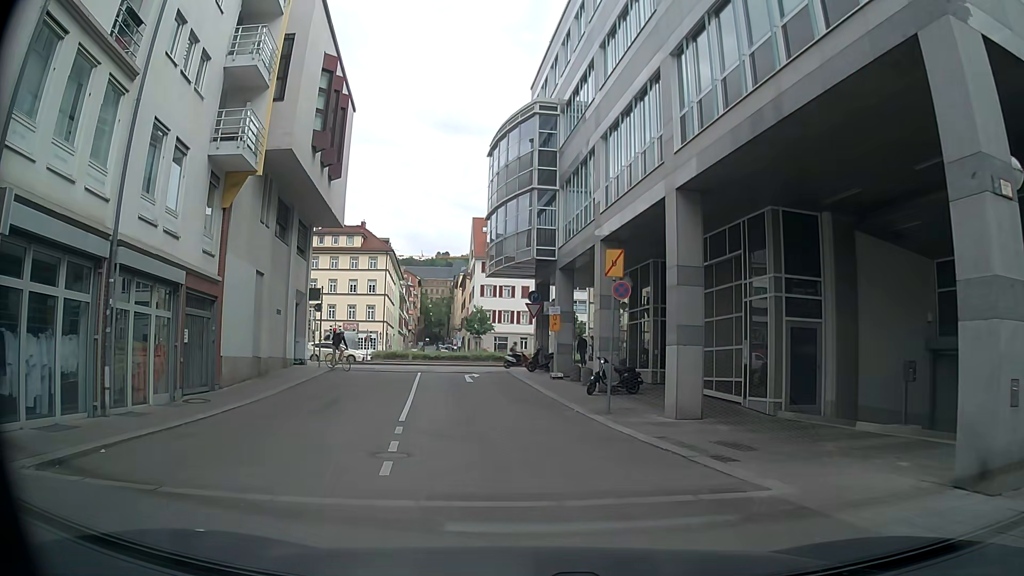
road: residential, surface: asphalt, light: Day
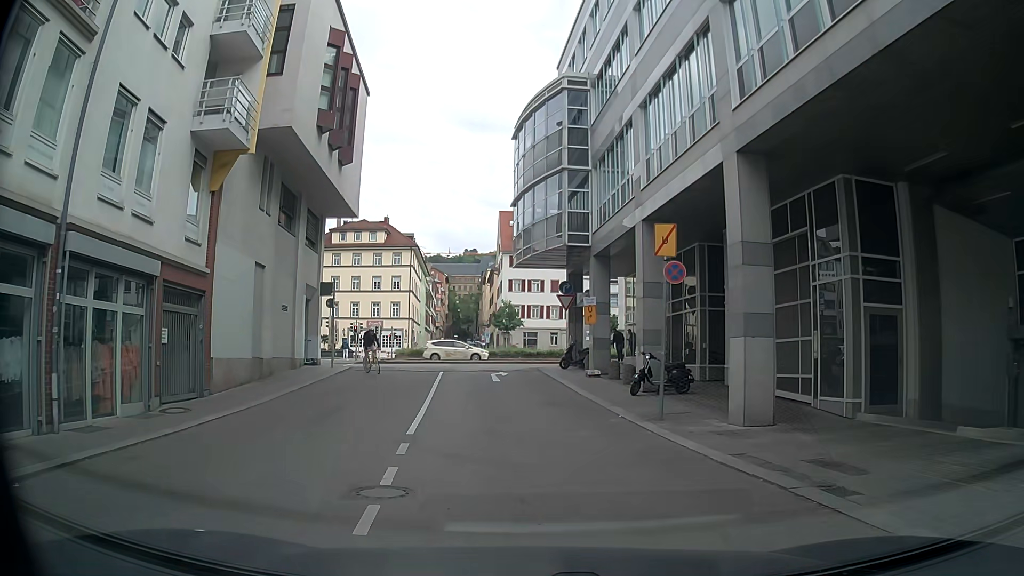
(0.0, +2.7) m; -1°
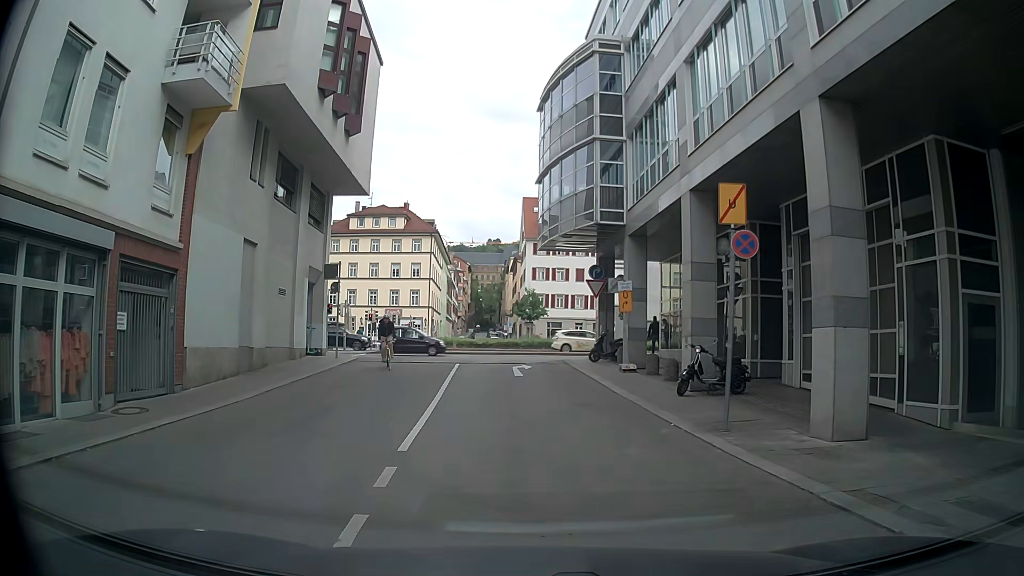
(-0.1, +2.8) m; -2°
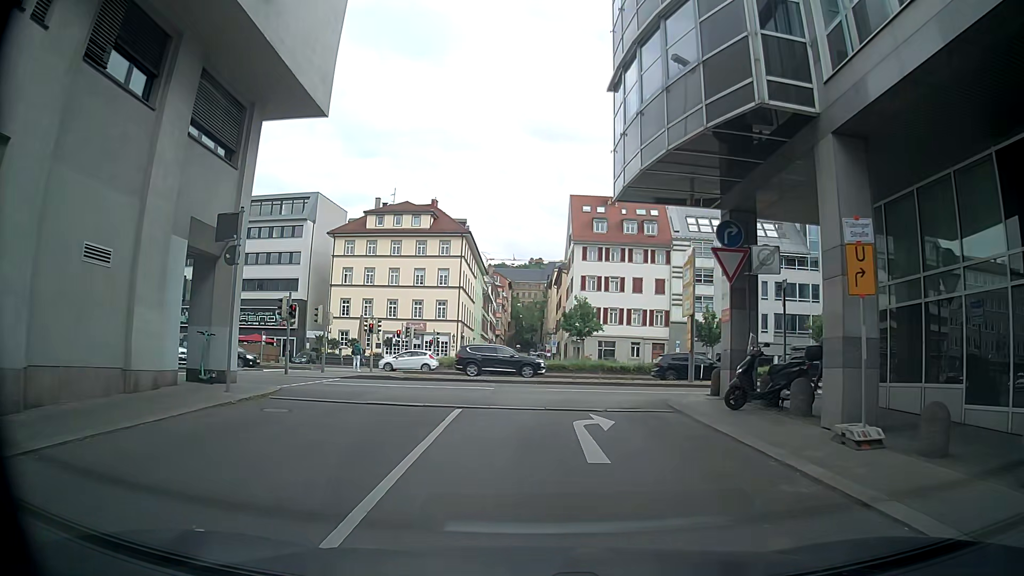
(-0.9, +12.9) m; -5°
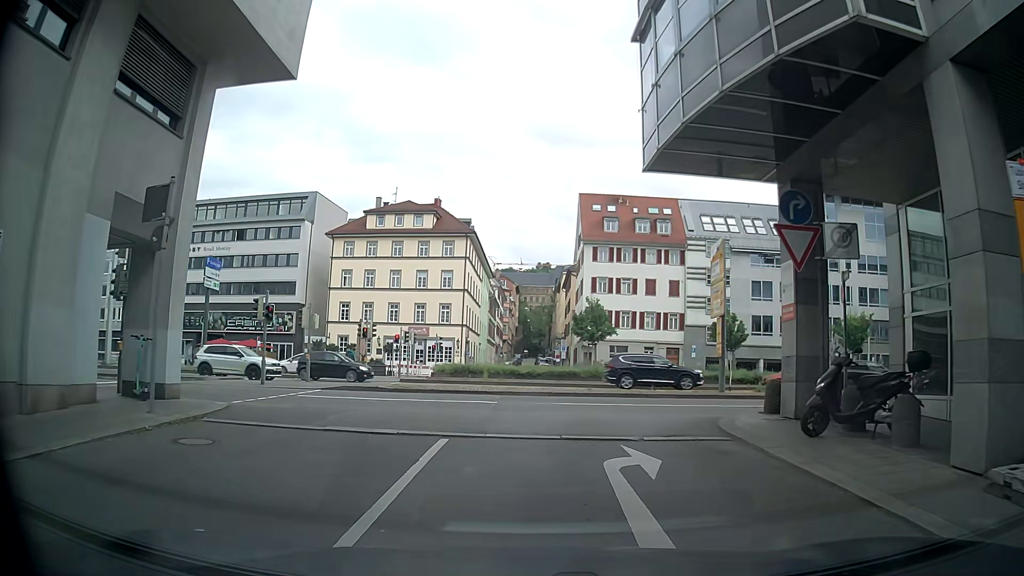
(+0.1, +3.2) m; +2°
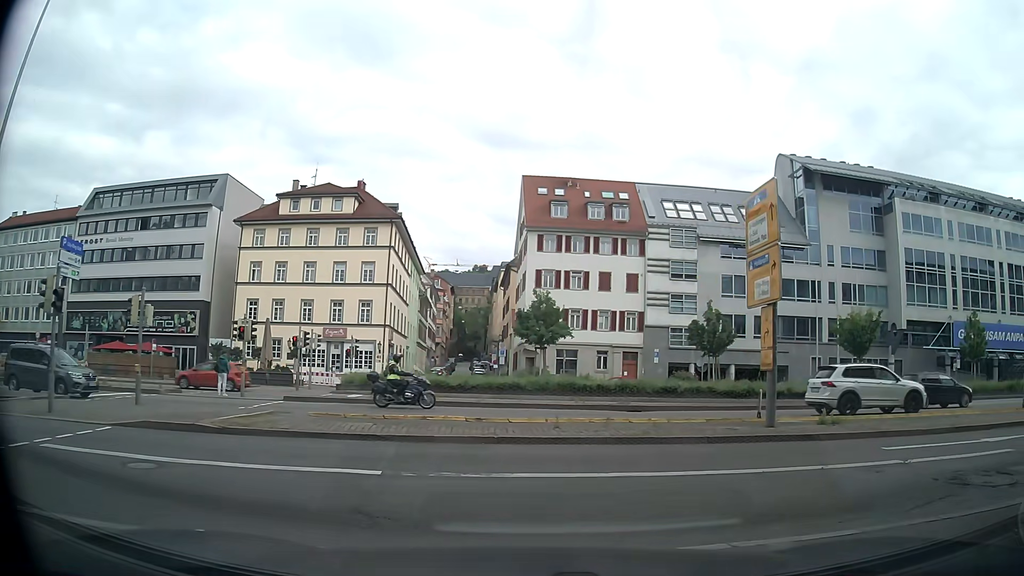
(-0.5, +9.1) m; +2°
